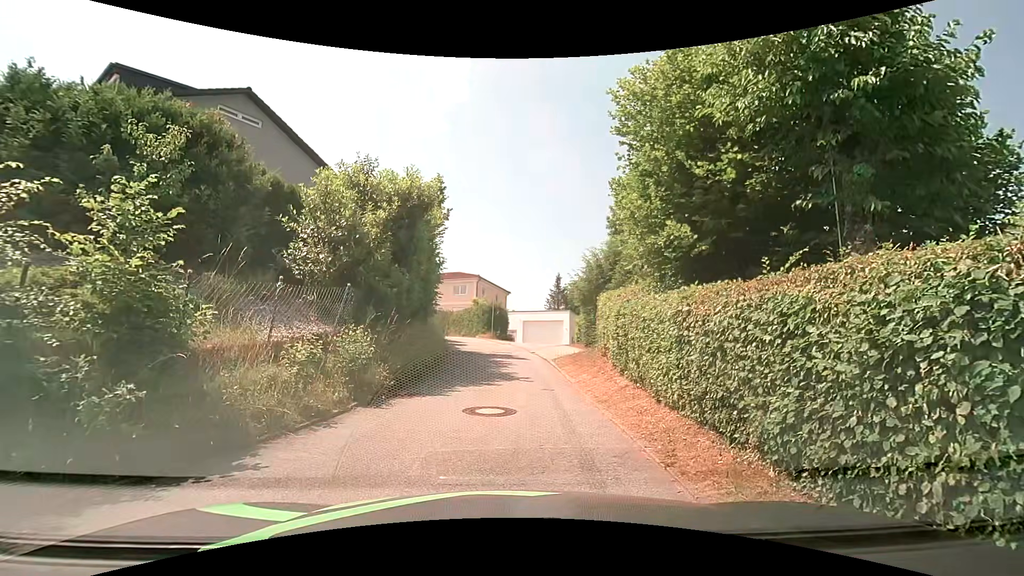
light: Day
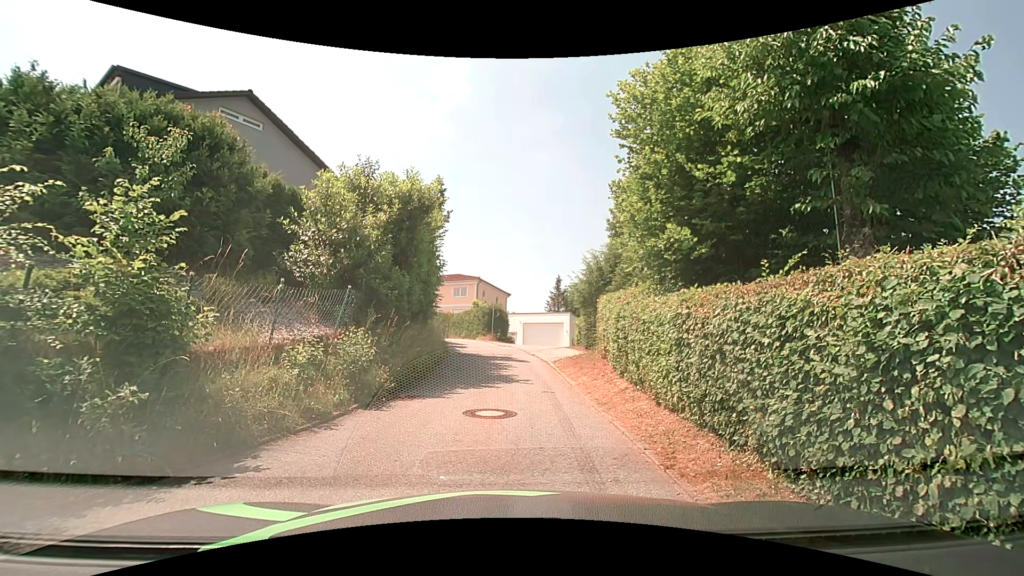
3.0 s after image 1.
(0.0, +0.1) m; 0°
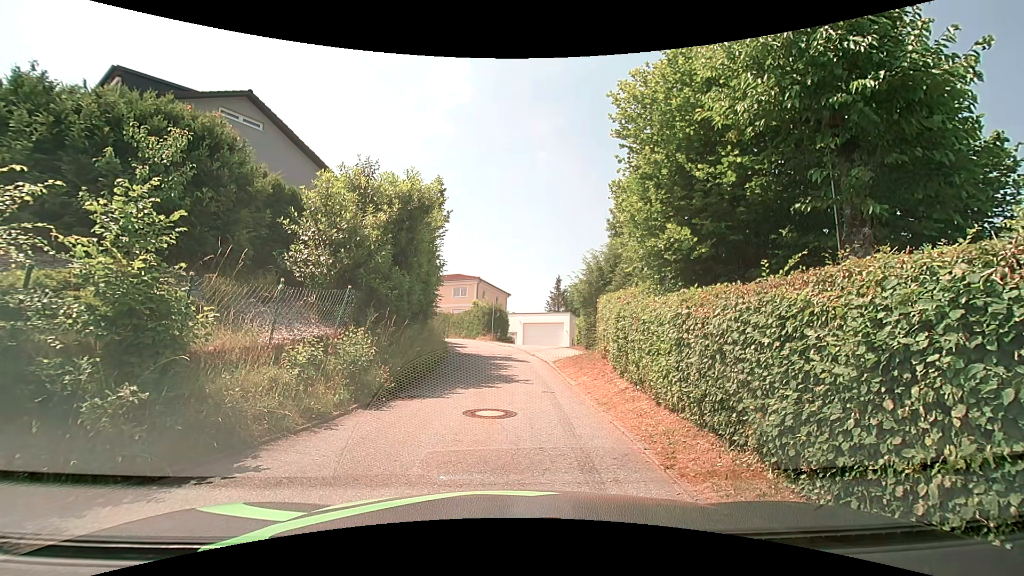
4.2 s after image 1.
(0.0, 0.0) m; 0°
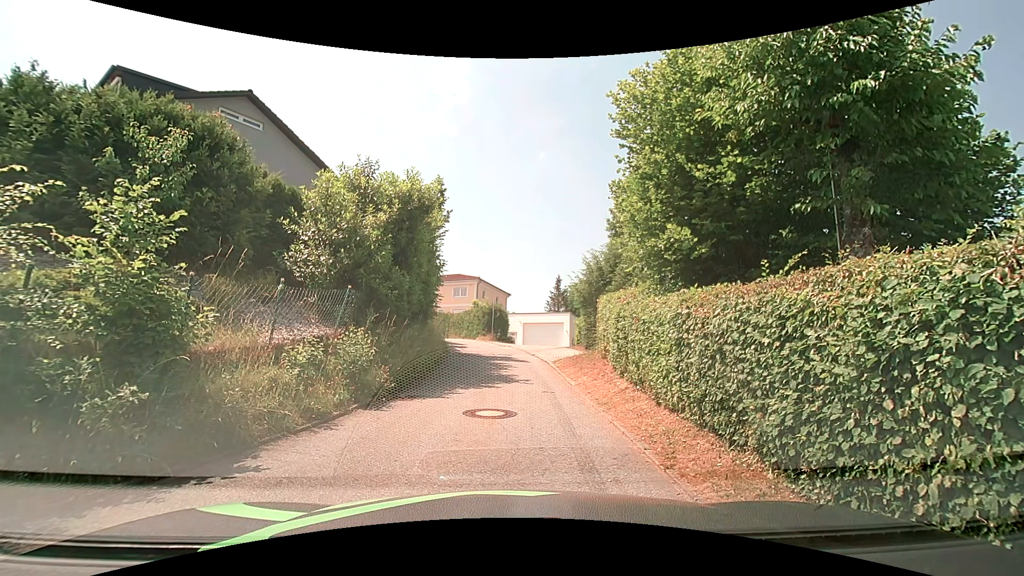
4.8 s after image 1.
(0.0, 0.0) m; 0°
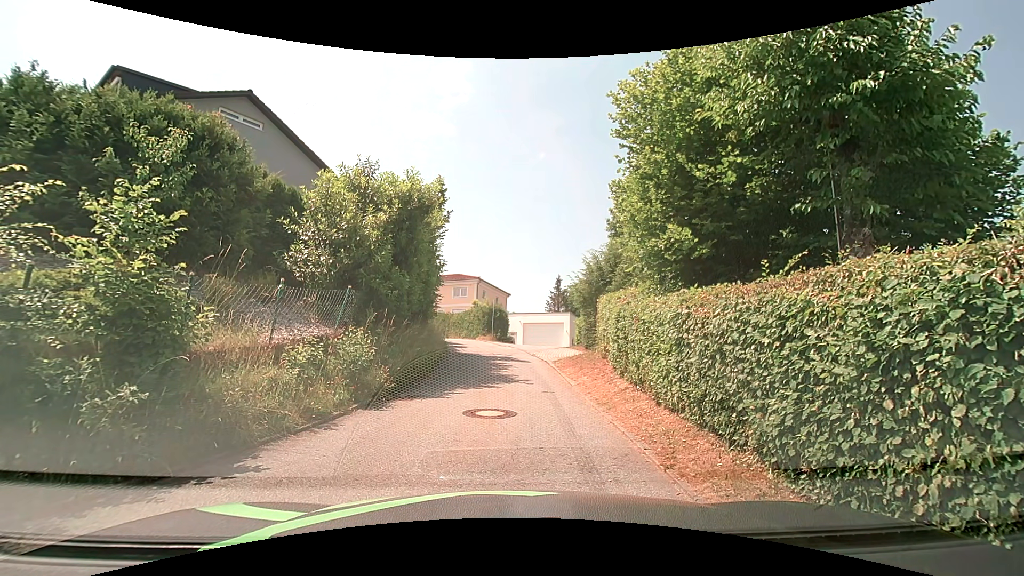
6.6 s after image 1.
(0.0, 0.0) m; 0°
